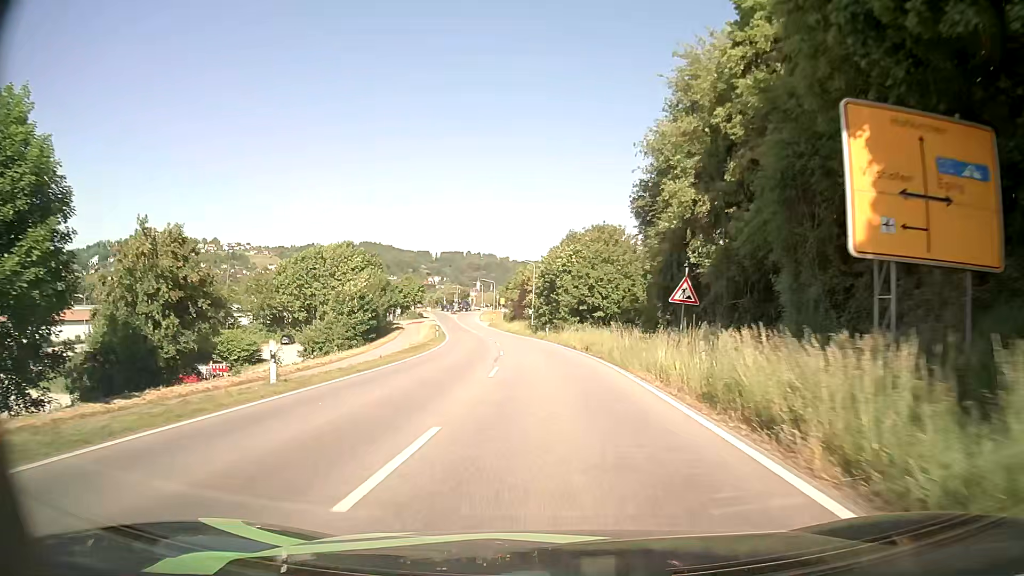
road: secondary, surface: asphalt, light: Day
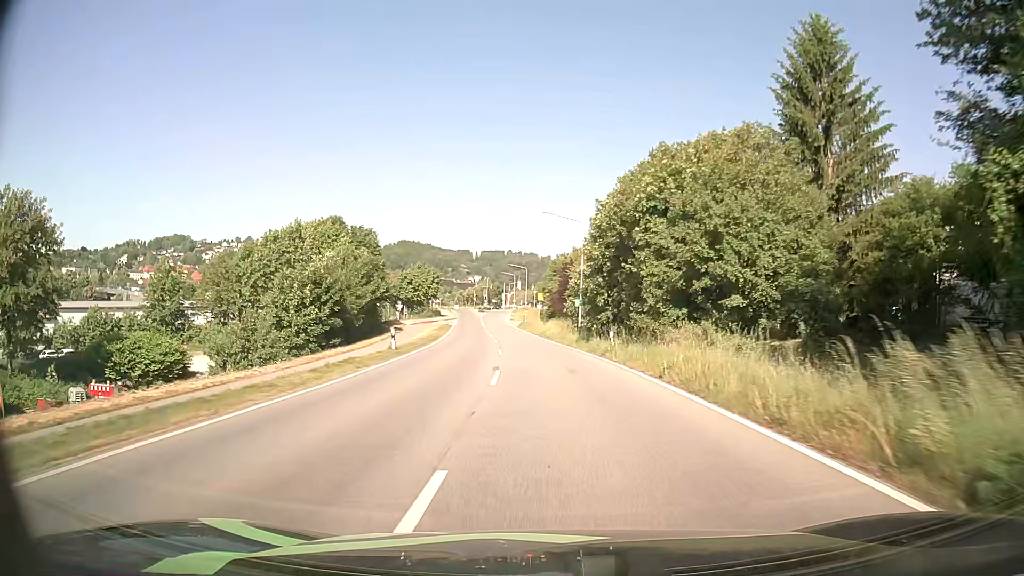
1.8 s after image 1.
(-0.8, +27.2) m; -3°
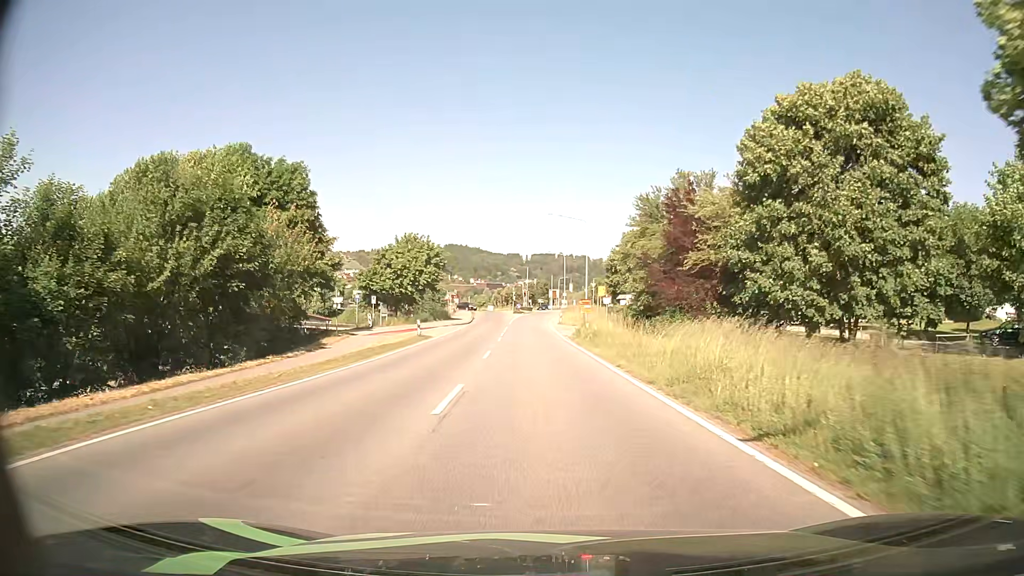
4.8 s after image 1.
(-1.8, +41.3) m; -4°
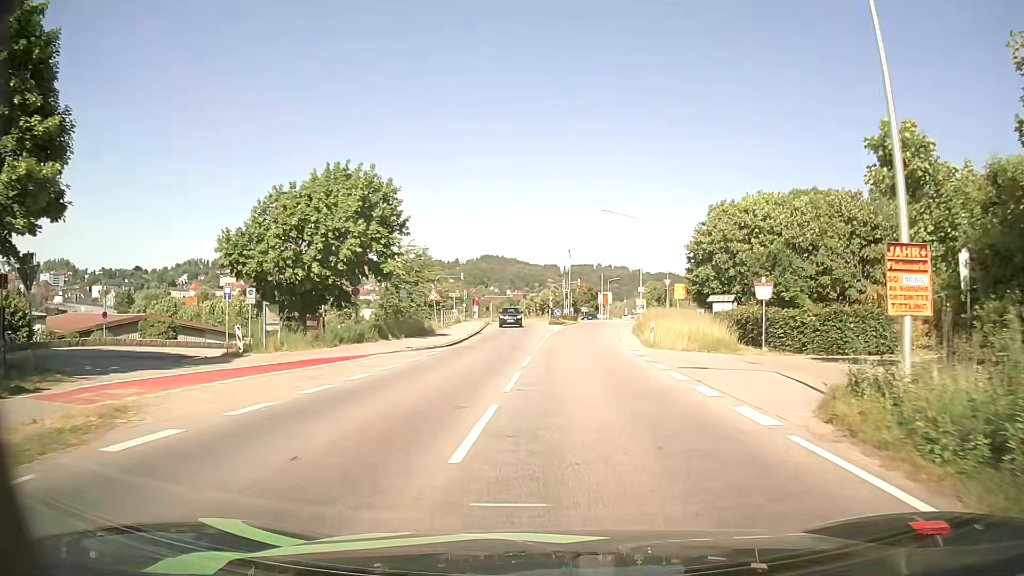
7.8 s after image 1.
(-1.6, +33.8) m; -4°
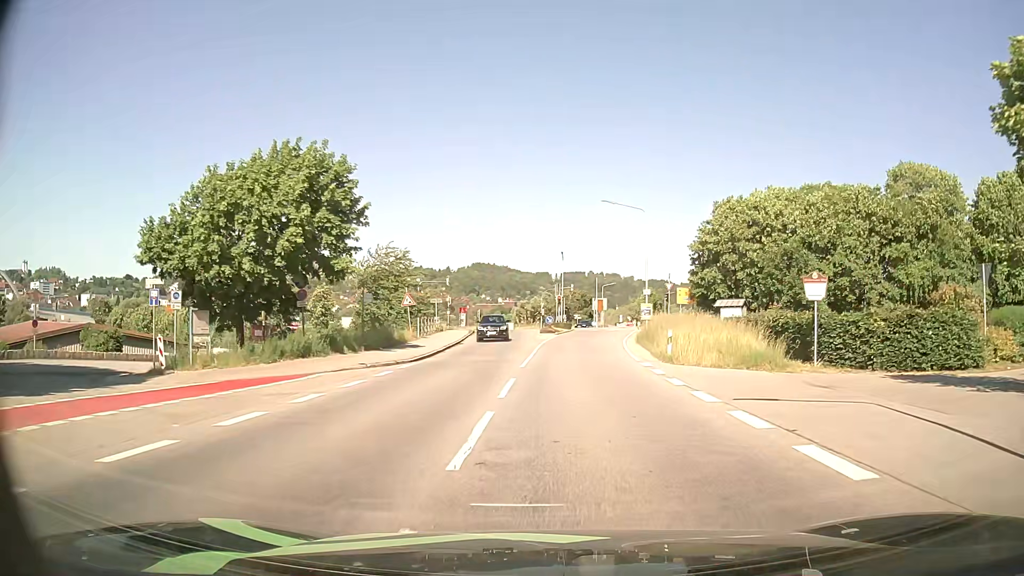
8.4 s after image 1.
(+0.1, +5.9) m; +1°
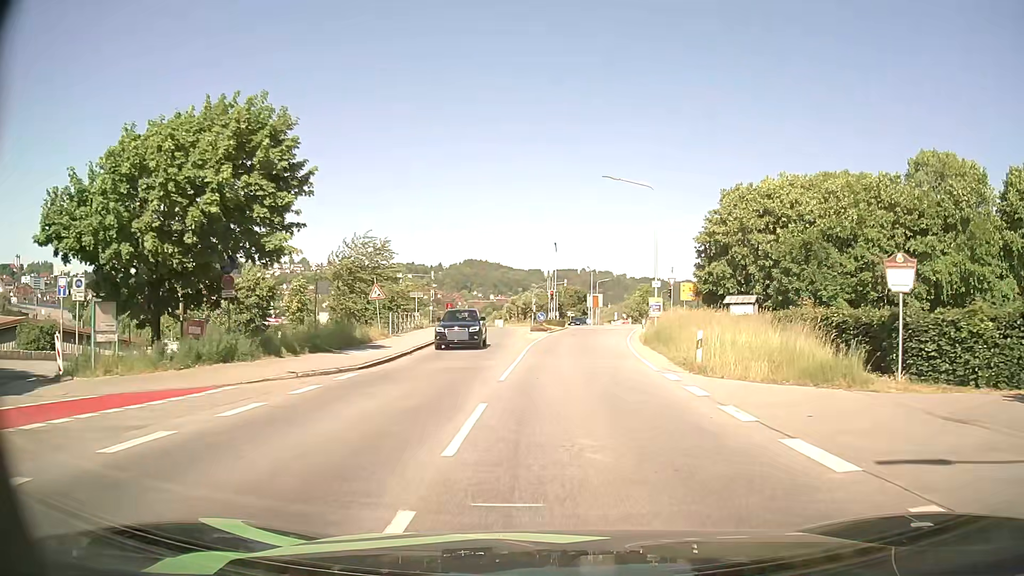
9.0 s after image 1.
(0.0, +5.6) m; 0°
